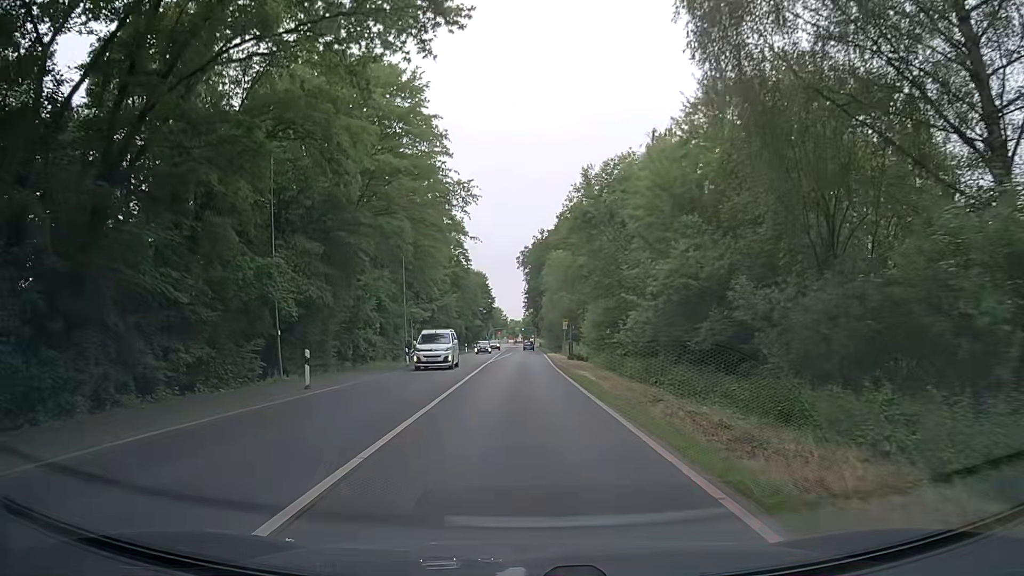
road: secondary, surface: asphalt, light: Day
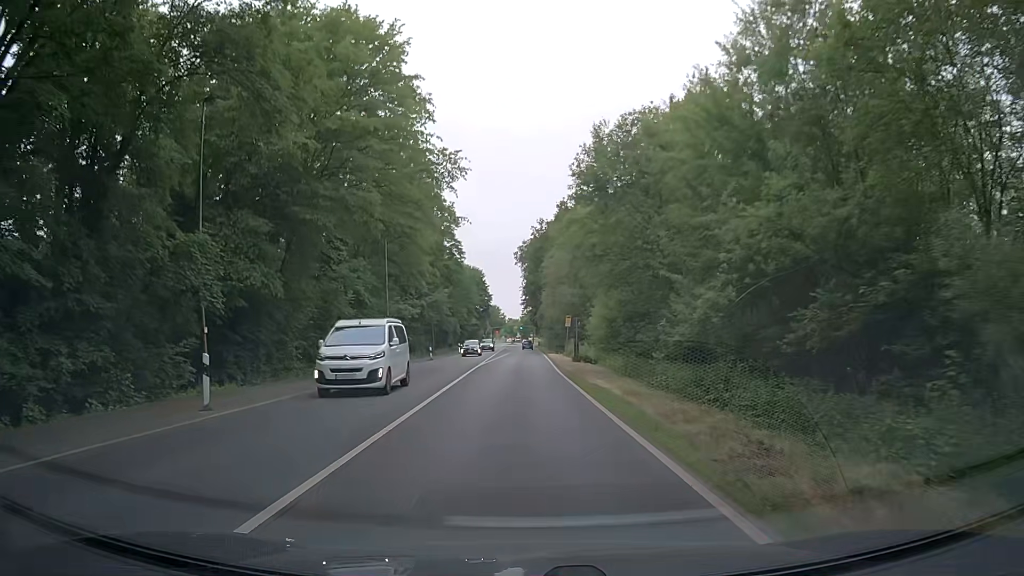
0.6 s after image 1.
(-0.1, +7.0) m; -1°
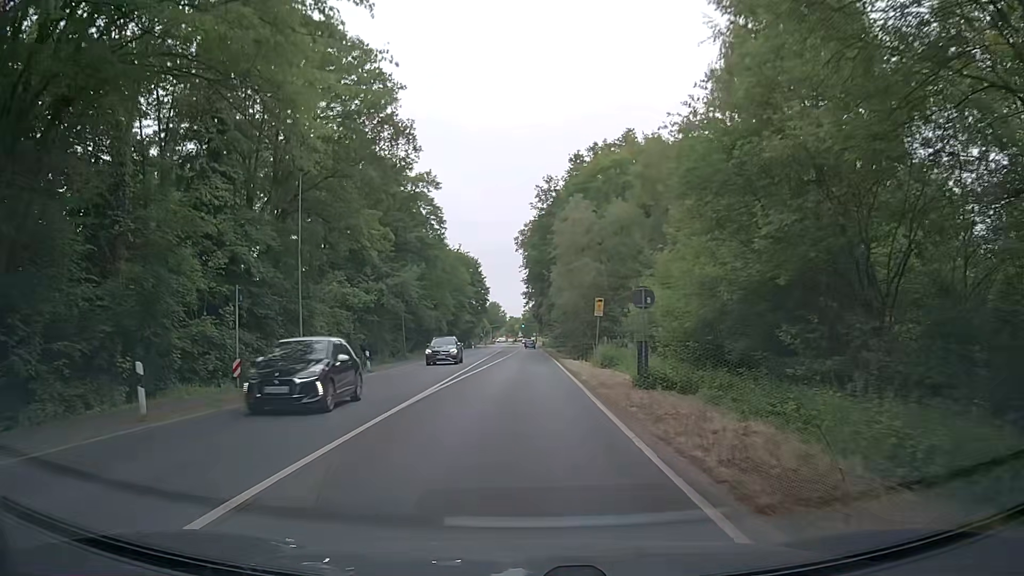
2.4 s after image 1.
(0.0, +22.1) m; +1°
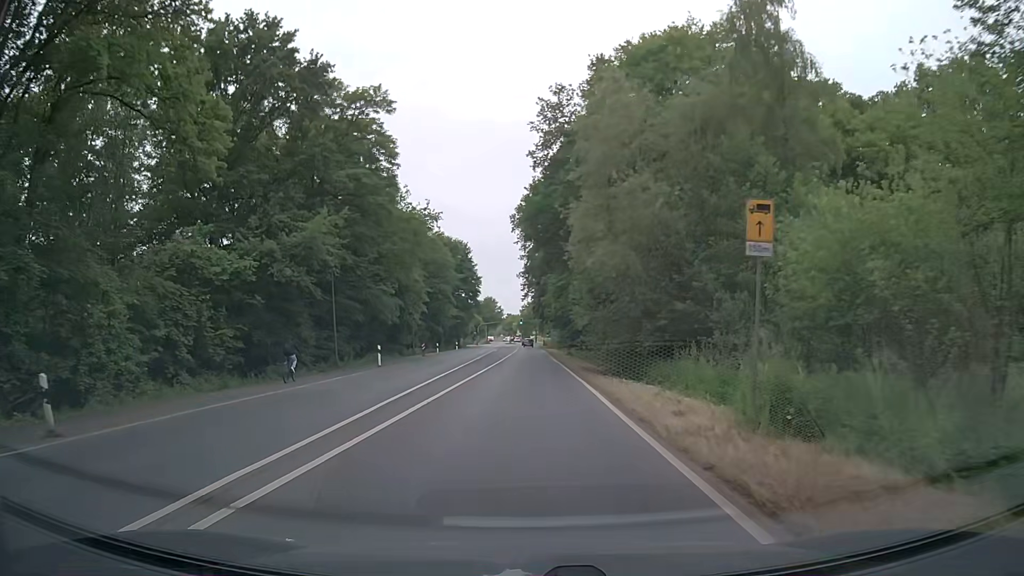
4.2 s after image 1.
(-0.3, +22.9) m; 0°
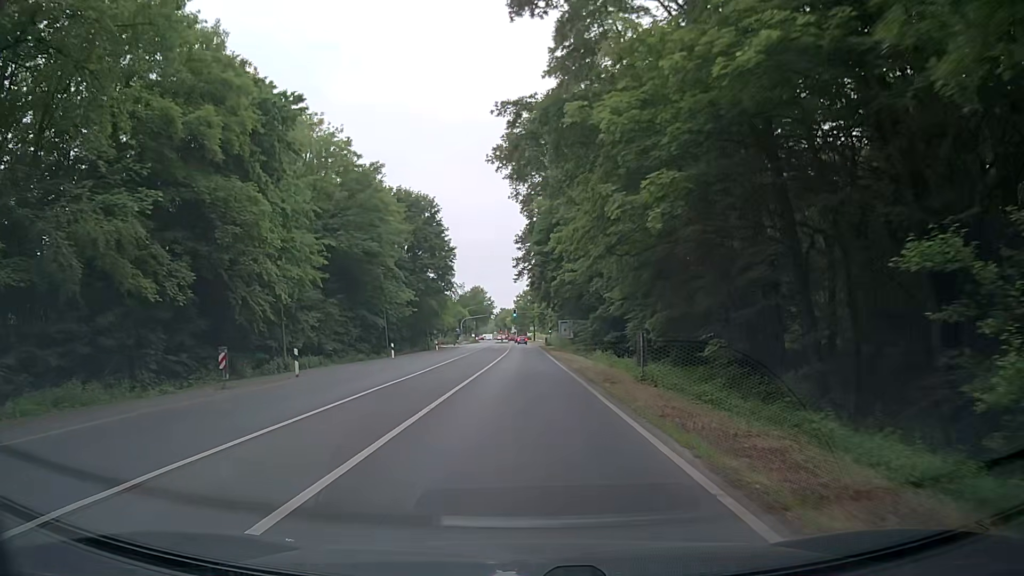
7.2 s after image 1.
(-0.3, +39.0) m; +1°
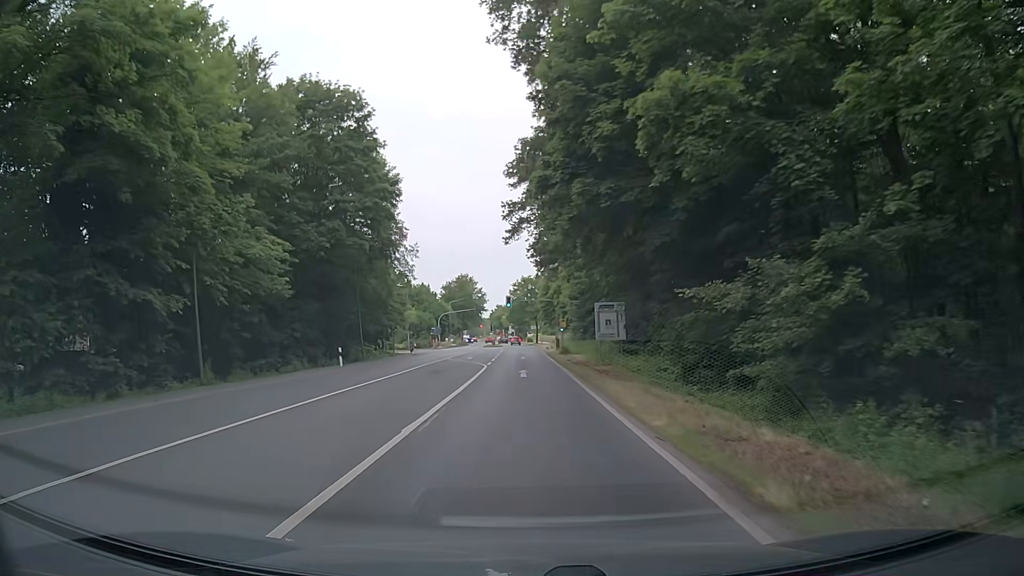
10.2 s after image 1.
(-0.8, +38.8) m; -1°
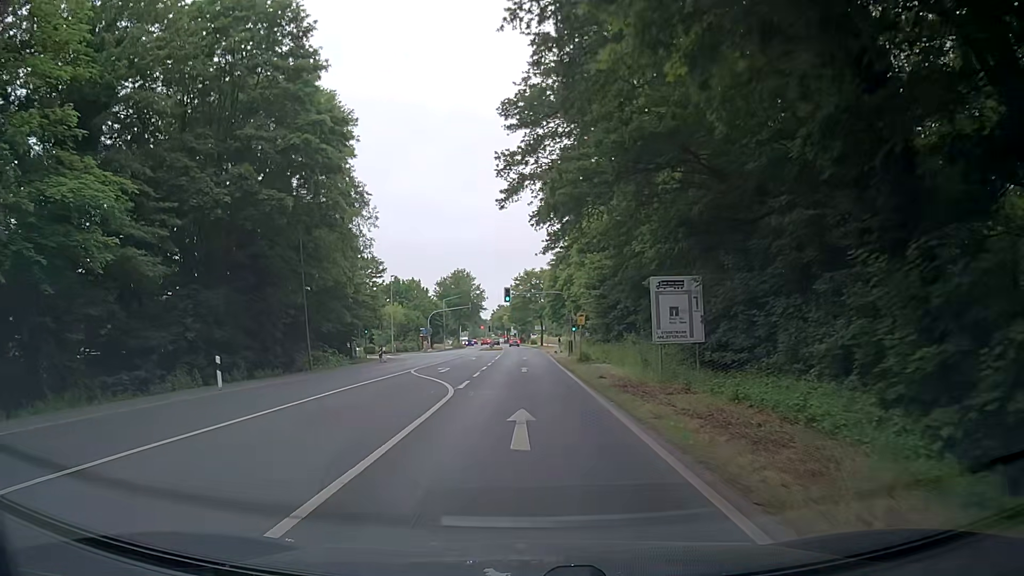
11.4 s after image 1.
(-0.1, +15.1) m; 0°
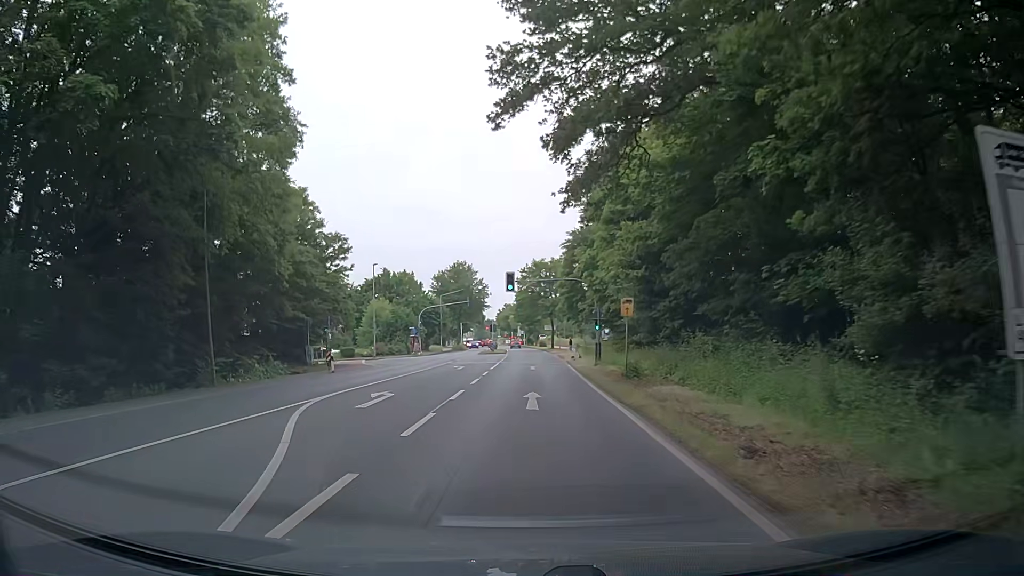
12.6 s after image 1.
(-0.3, +14.9) m; -2°
(0, +10) (0, +20) (0, +30) (0, +40) (+1, +50) (+1, +60) (+1, +70) (+1, +80) (+1, +90) (0, +100) m
